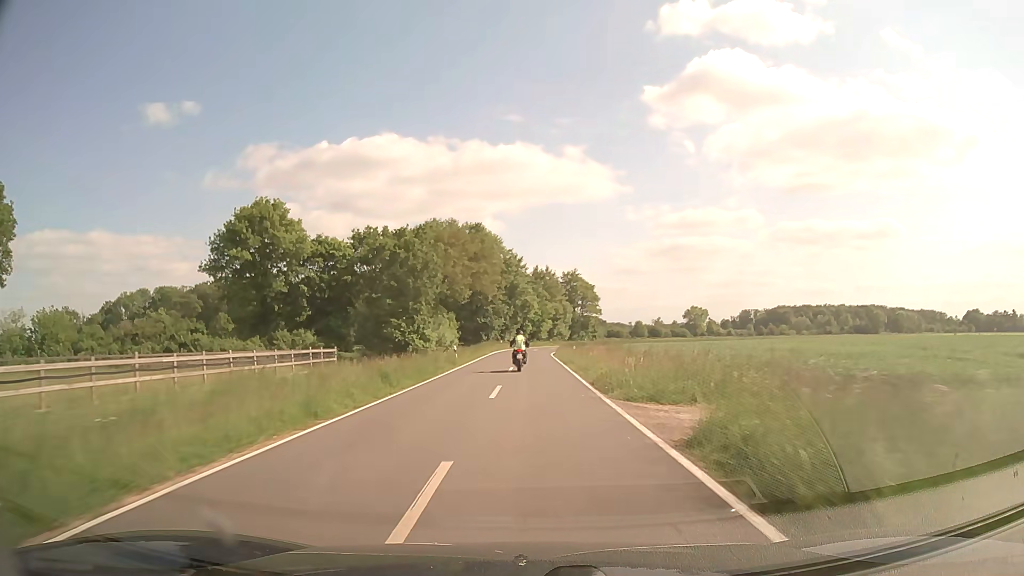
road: secondary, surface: asphalt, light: Day
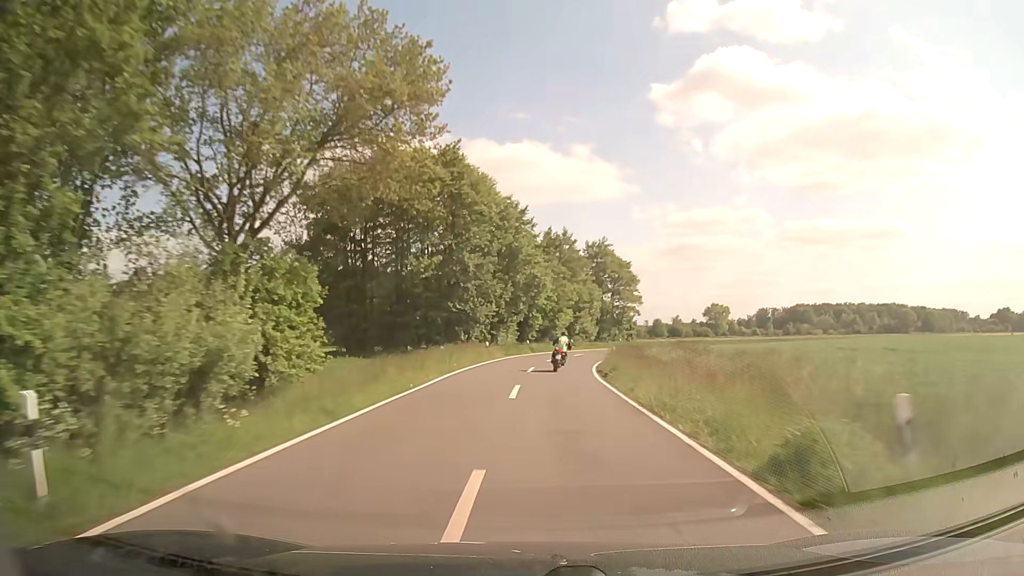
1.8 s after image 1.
(-0.2, +36.6) m; -1°
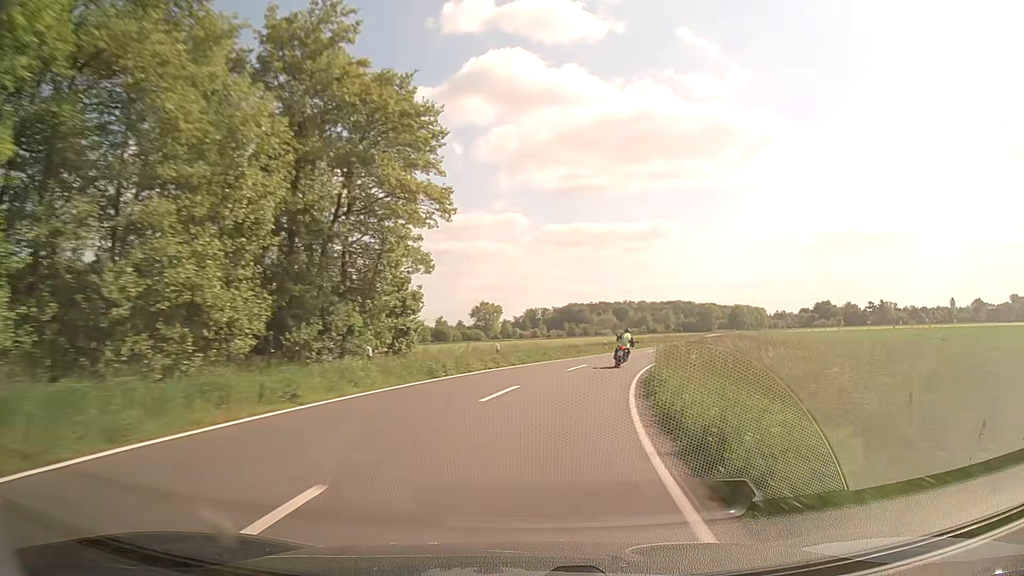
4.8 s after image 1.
(+7.5, +60.3) m; +20°
(0, +10) (+2, +20) (+4, +30) (+6, +39) (+10, +49) (+13, +58) (+16, +68) (+20, +77) (+23, +87) (+26, +96) m
